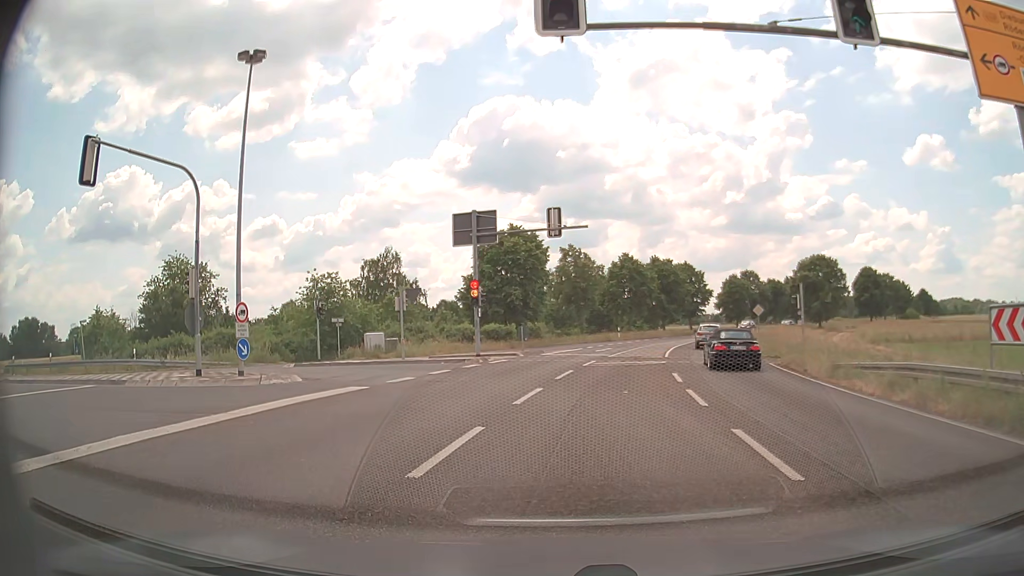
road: primary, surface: asphalt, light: Day
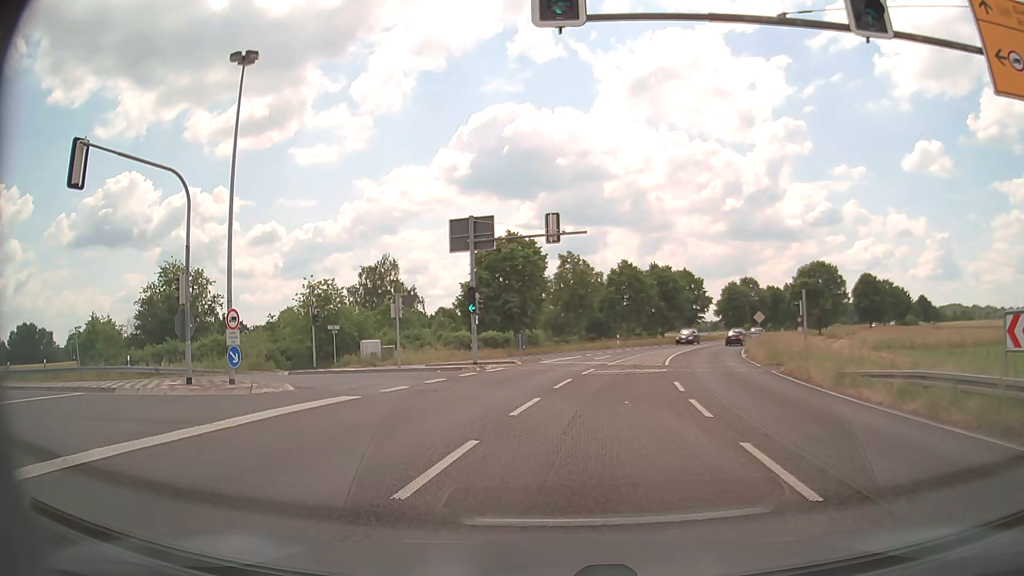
(0.0, +0.5) m; 0°
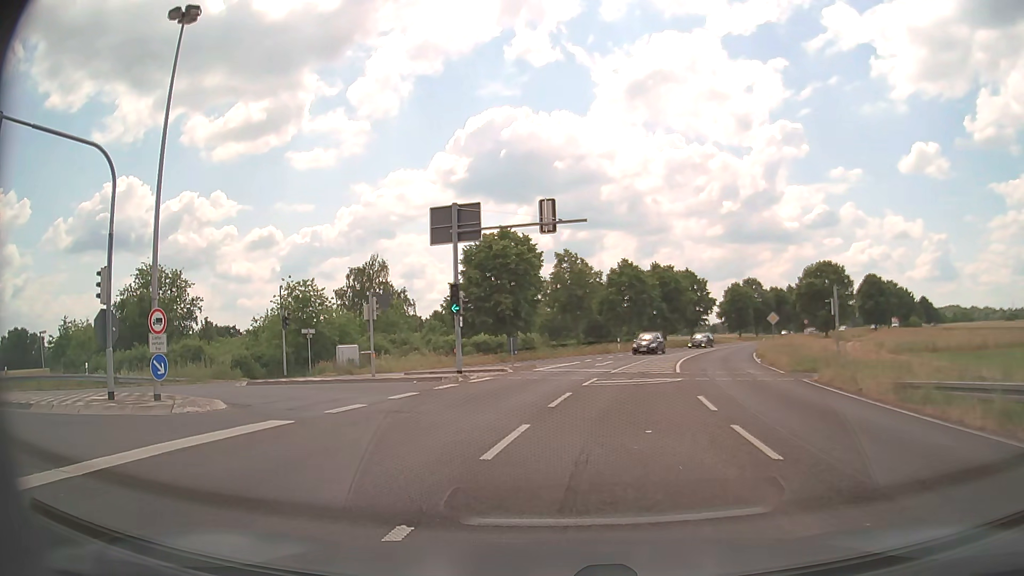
(+0.1, +4.2) m; +2°
